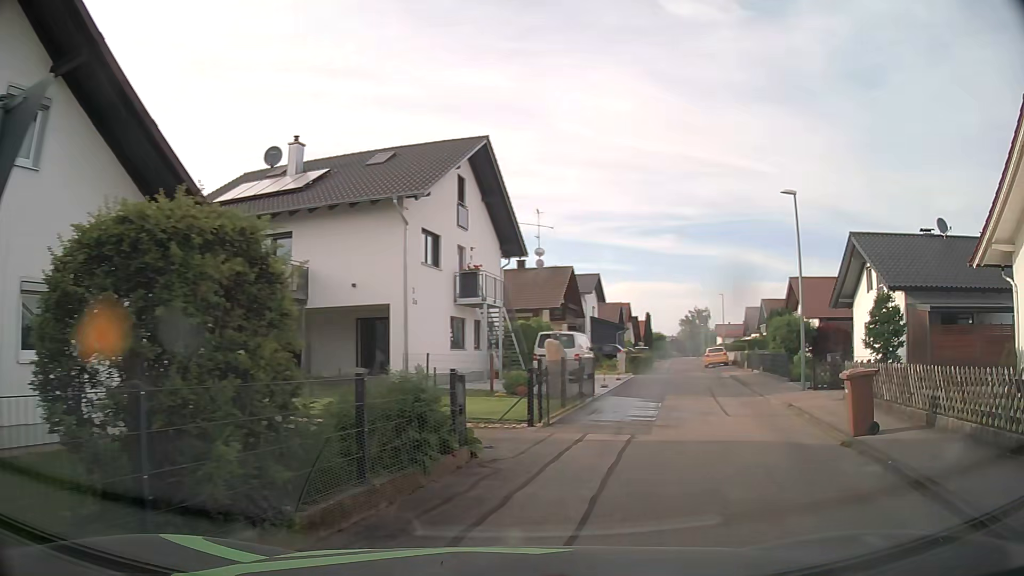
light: Day
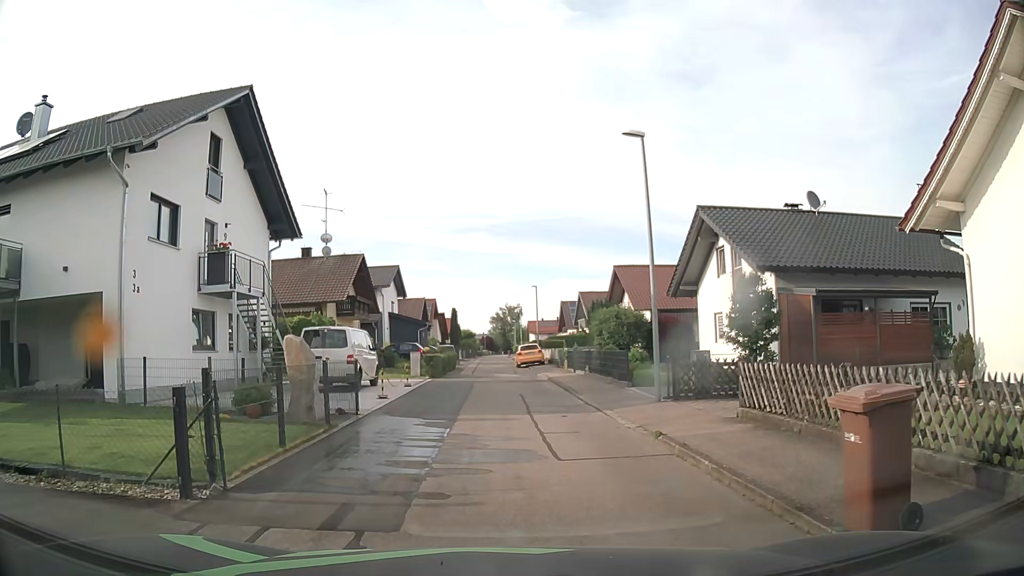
(+1.2, +5.8) m; +15°
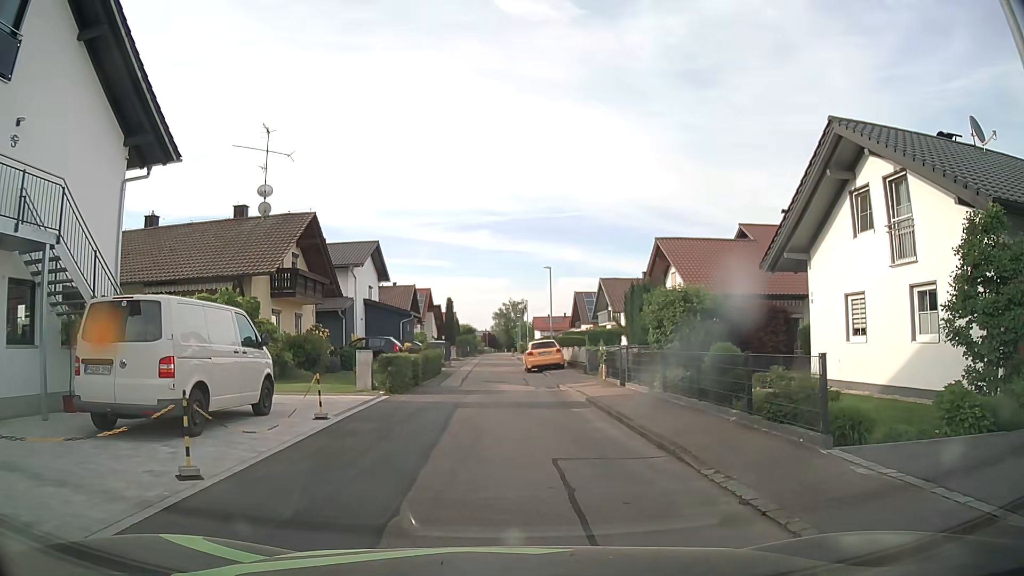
(0.0, +11.7) m; 0°
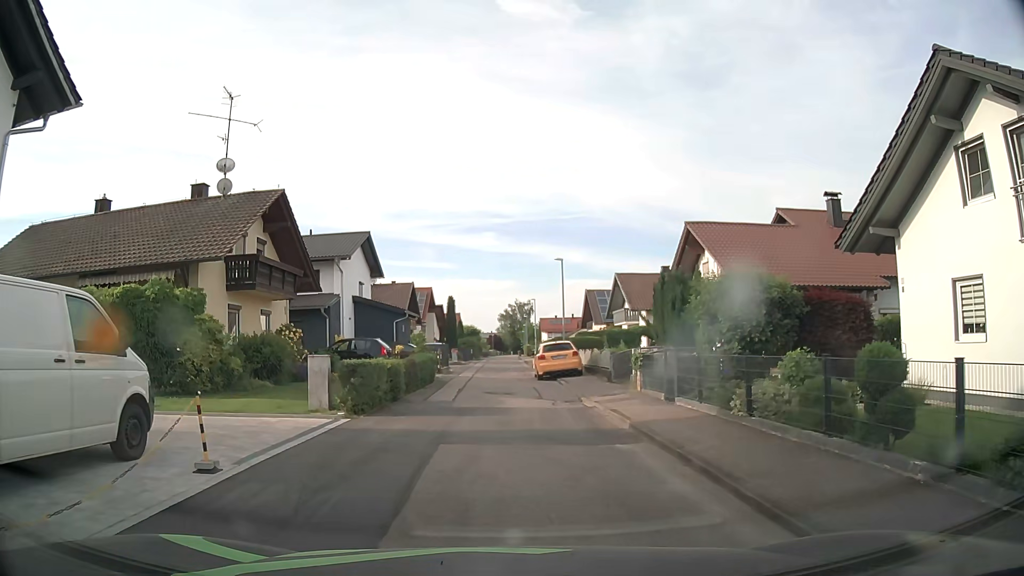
(0.0, +5.0) m; -1°
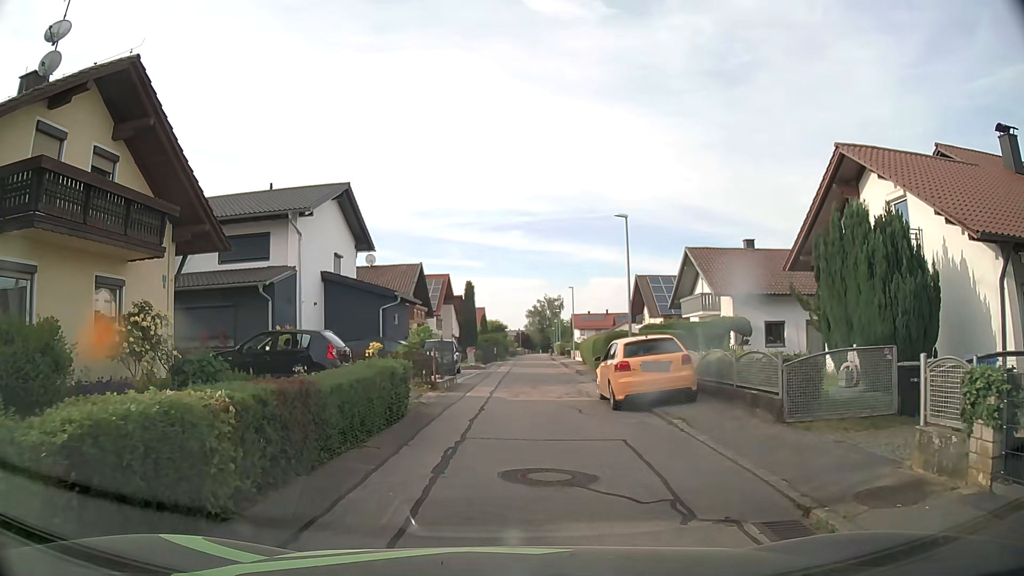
(-0.2, +12.5) m; 0°
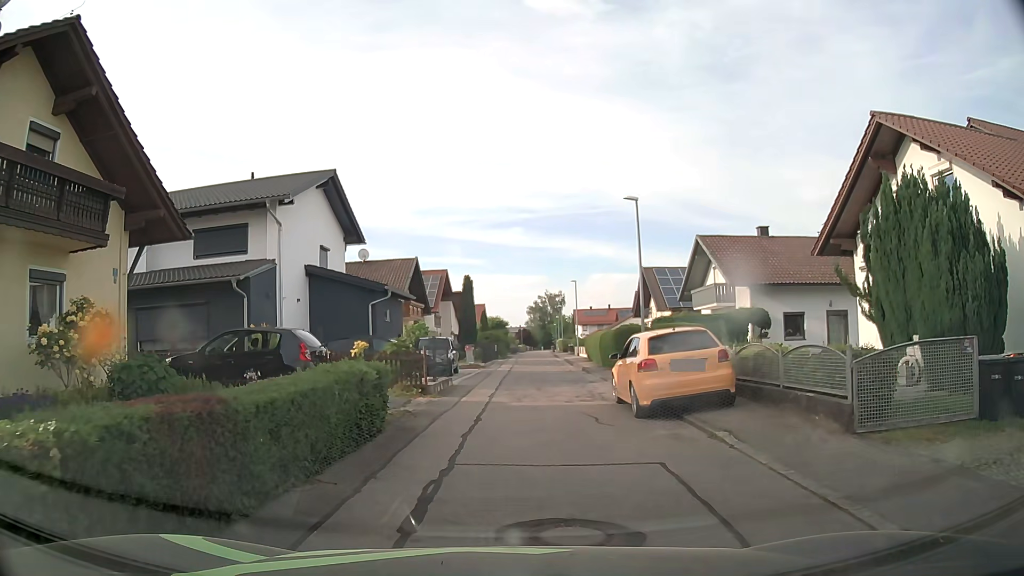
(0.0, +2.2) m; -1°
